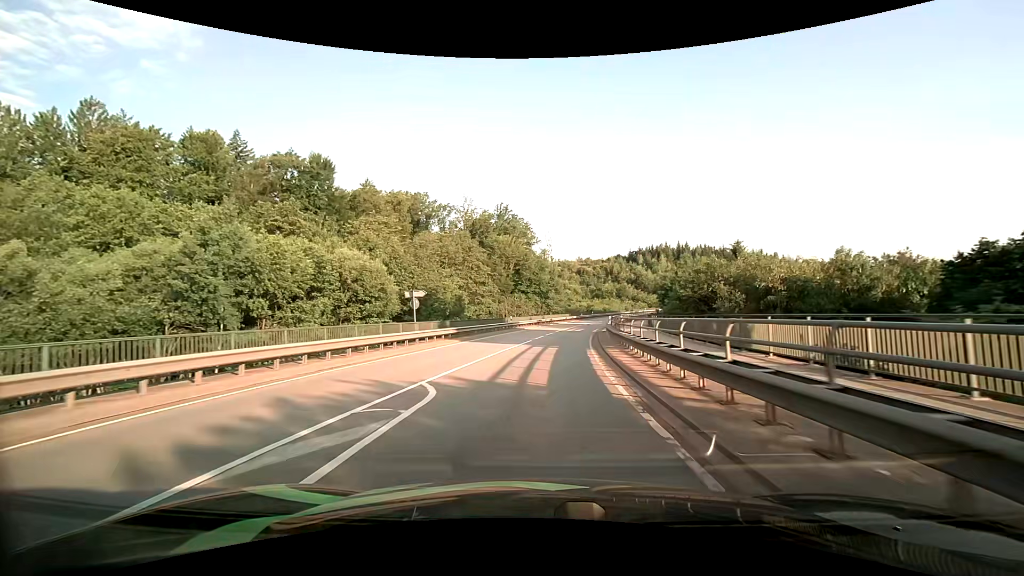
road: secondary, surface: asphalt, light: Day
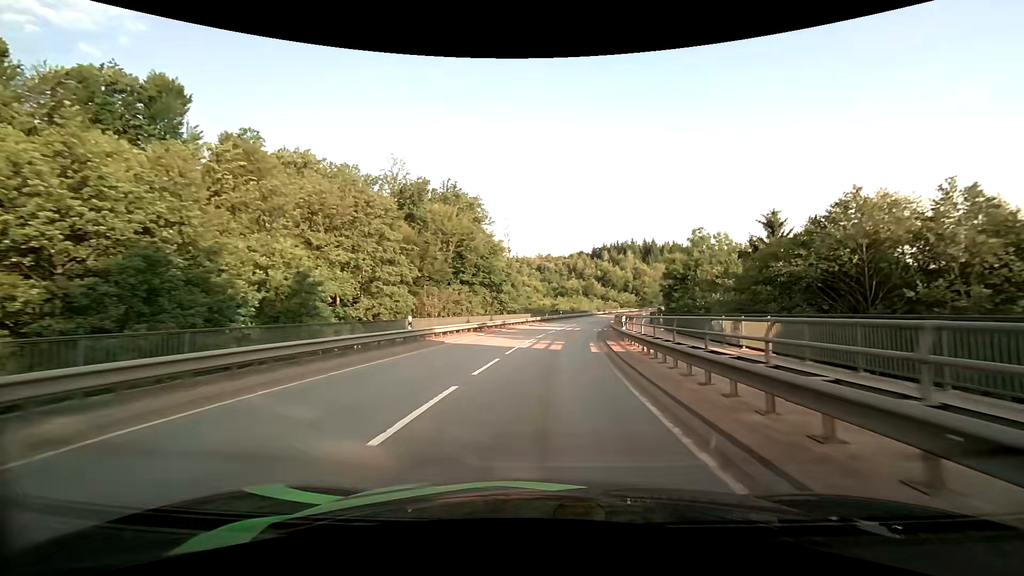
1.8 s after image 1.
(+0.9, +25.2) m; +5°
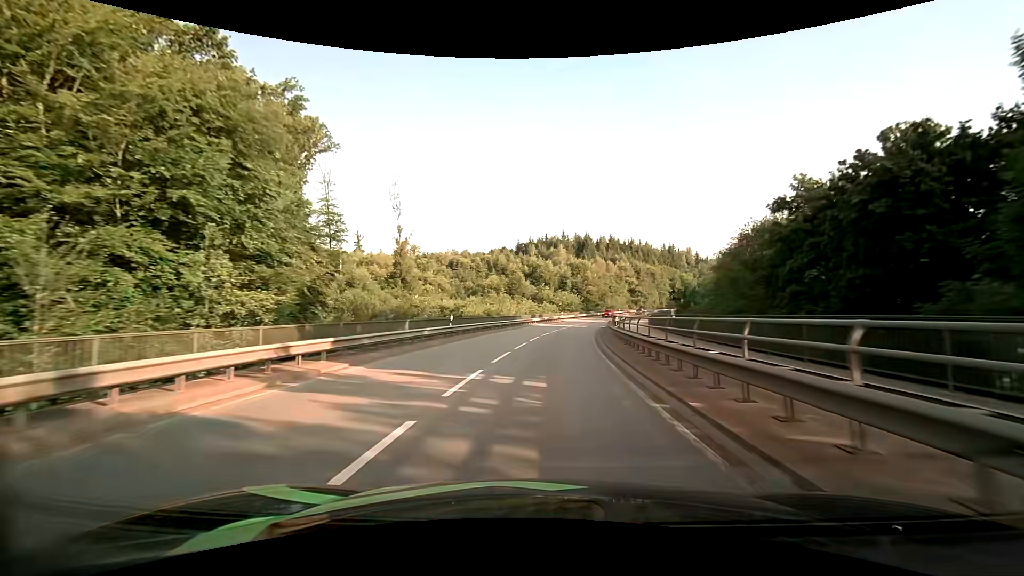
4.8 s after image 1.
(+3.6, +44.9) m; +9°
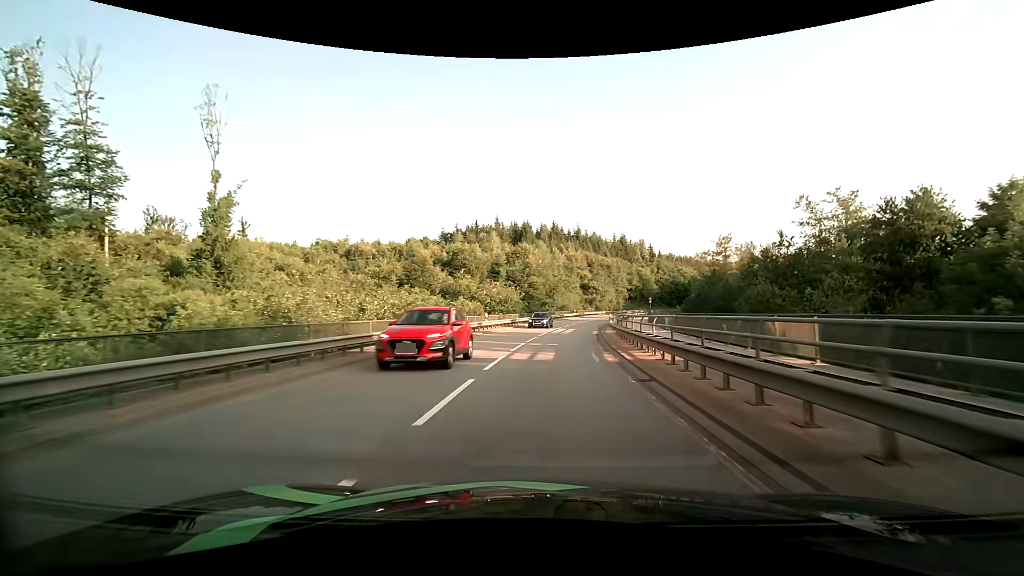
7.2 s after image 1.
(+2.5, +38.2) m; +8°
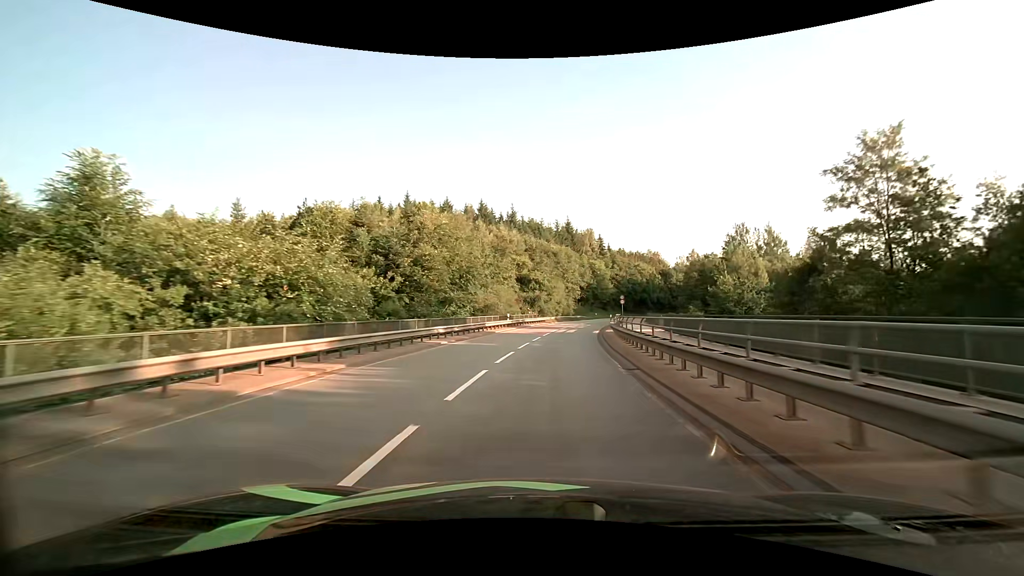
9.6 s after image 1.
(+2.6, +40.0) m; +8°
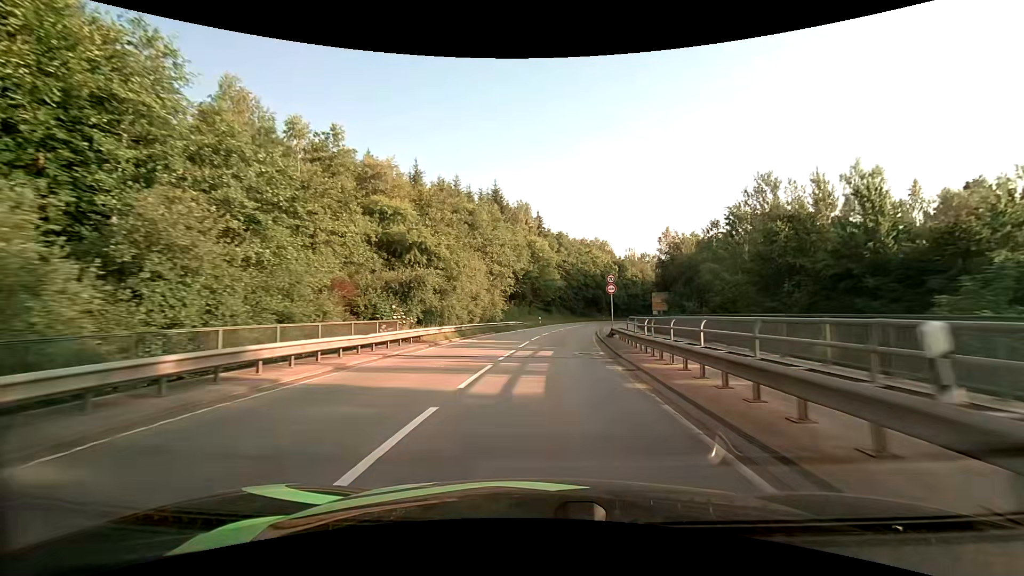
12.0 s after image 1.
(+2.9, +40.7) m; +8°
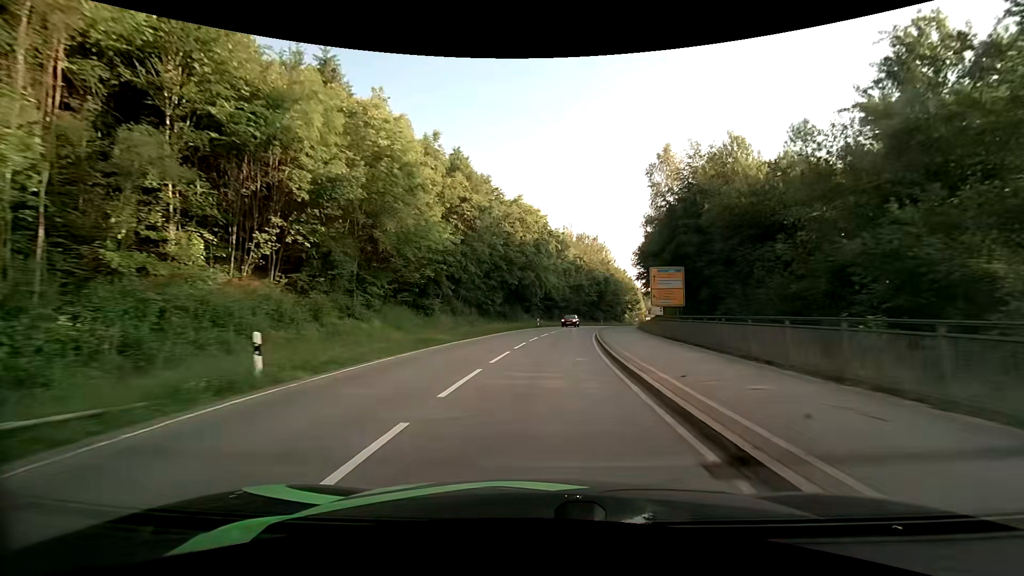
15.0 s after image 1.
(+4.0, +48.5) m; +9°
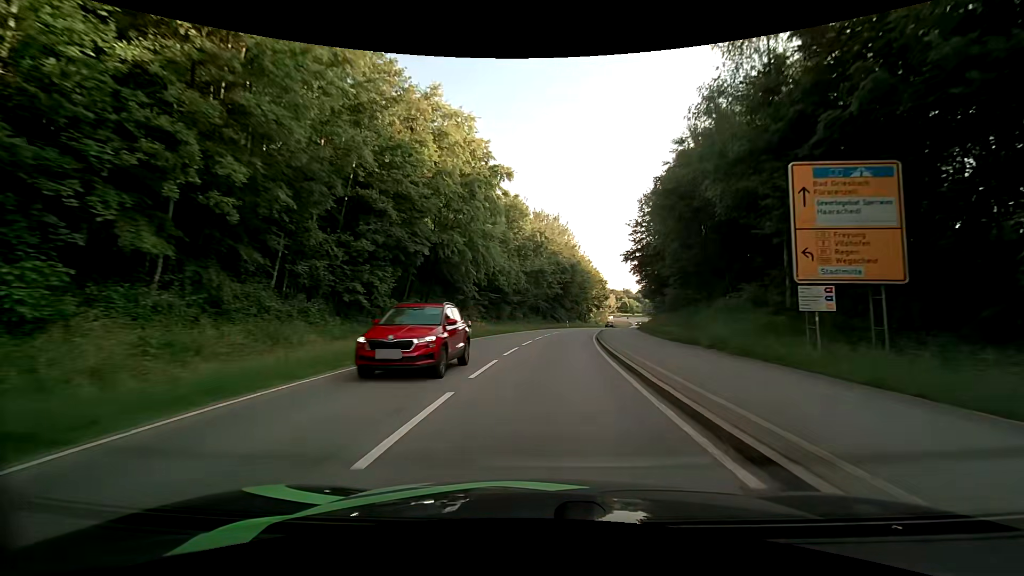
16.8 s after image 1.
(+1.2, +27.4) m; +6°
(0, +10) (+1, +20) (+1, +30) (+3, +40) (+4, +50) (+6, +60) (+8, +69) (+10, +79) (+12, +89) (+15, +98) m
